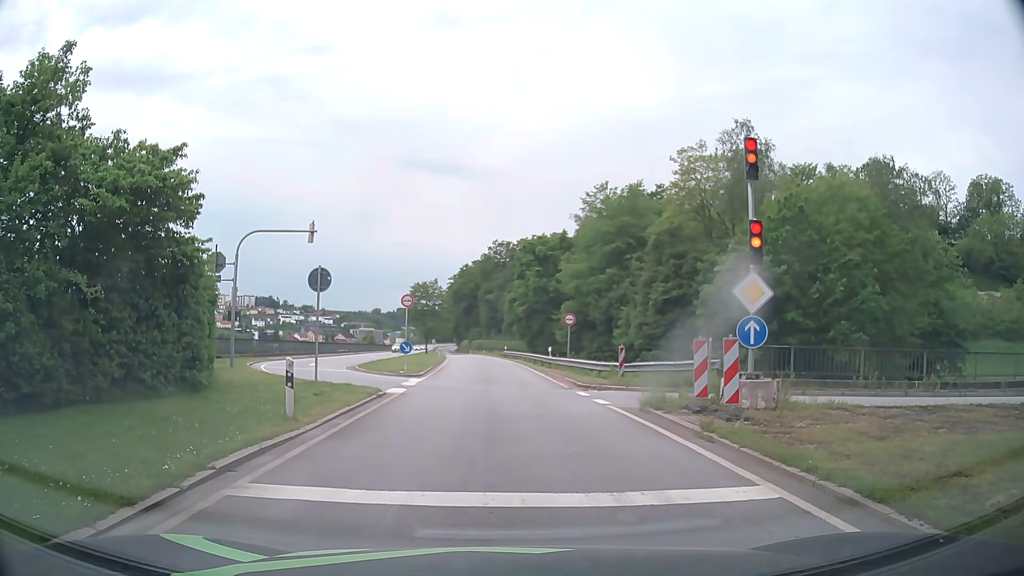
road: primary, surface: asphalt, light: Day
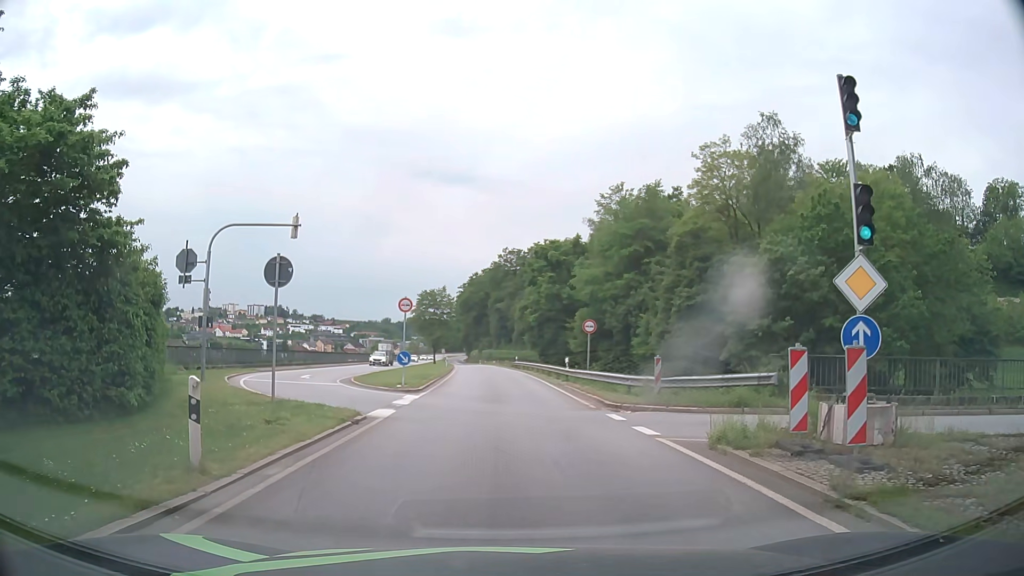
(+0.1, +4.2) m; +1°
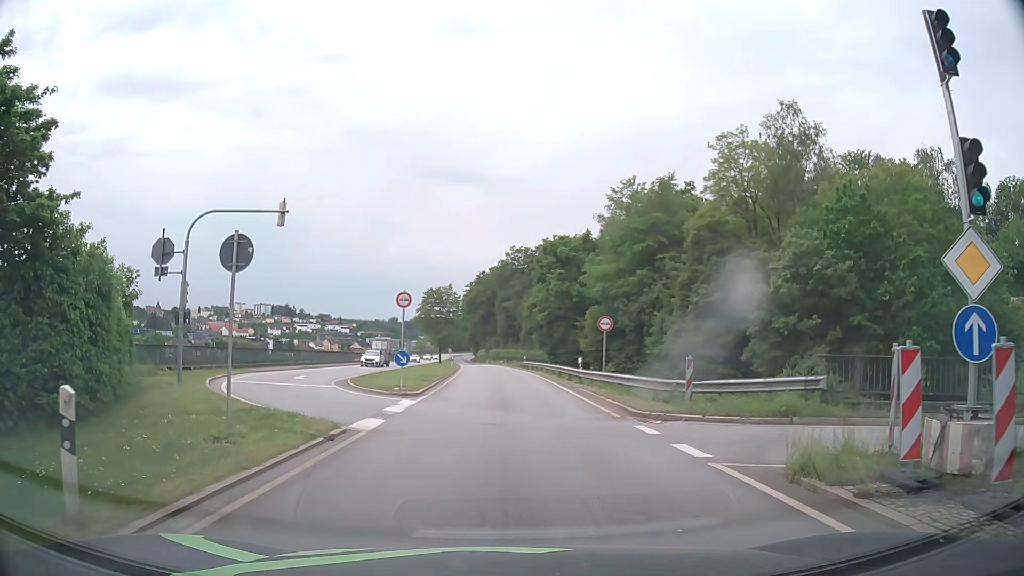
(0.0, +2.6) m; +1°
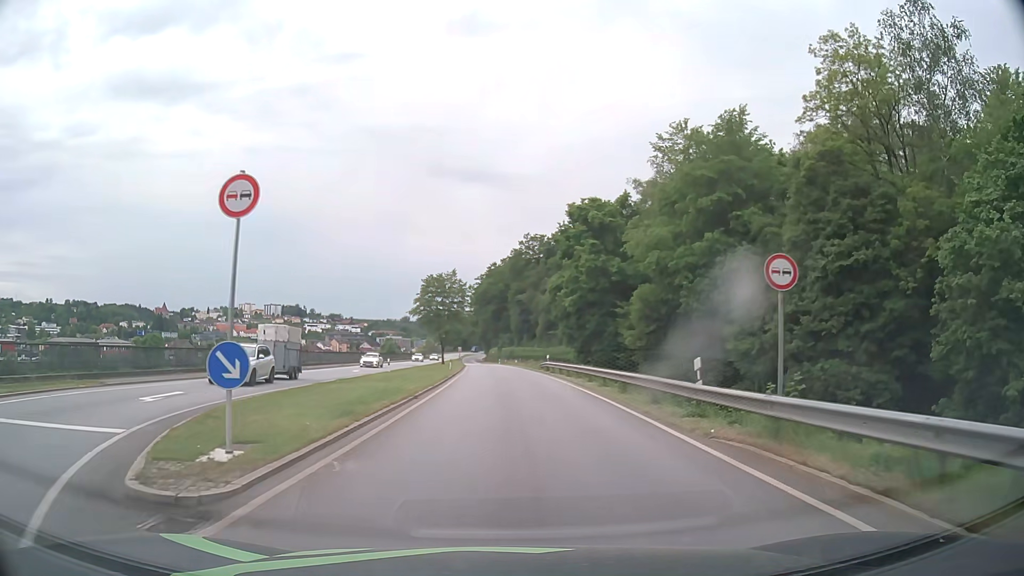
(-0.3, +17.6) m; -1°
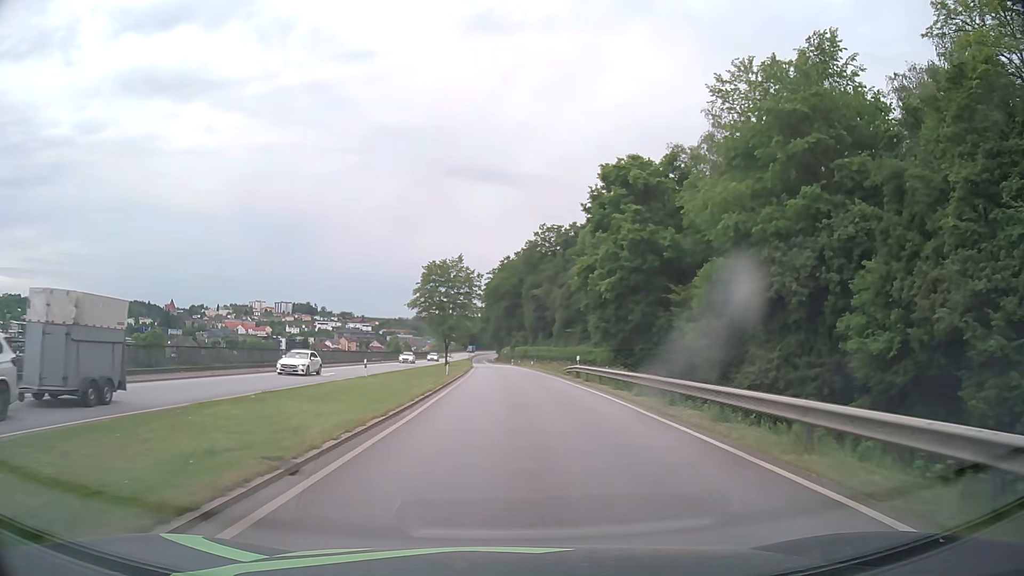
(-0.2, +12.9) m; -1°
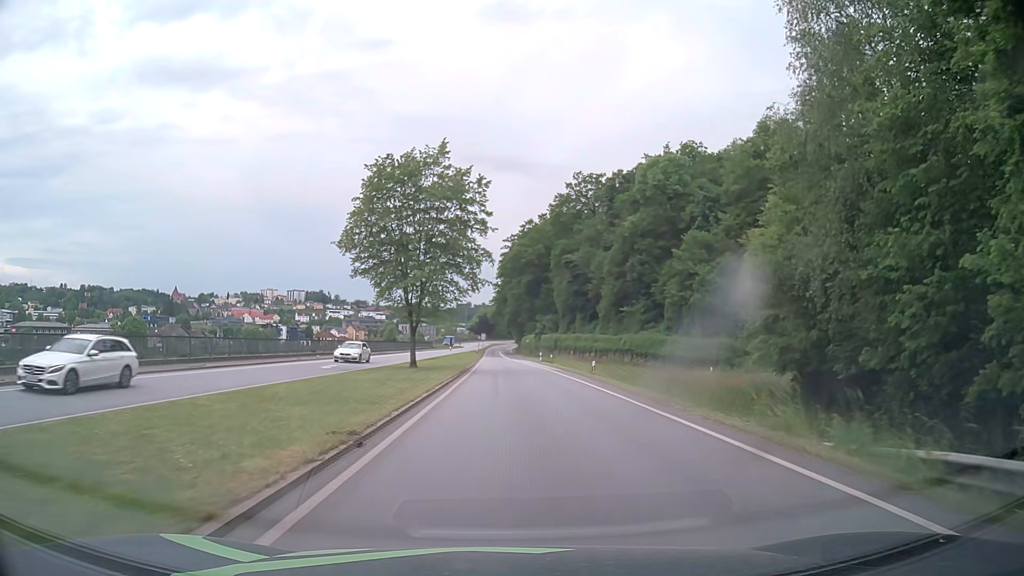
(-0.6, +39.3) m; -2°
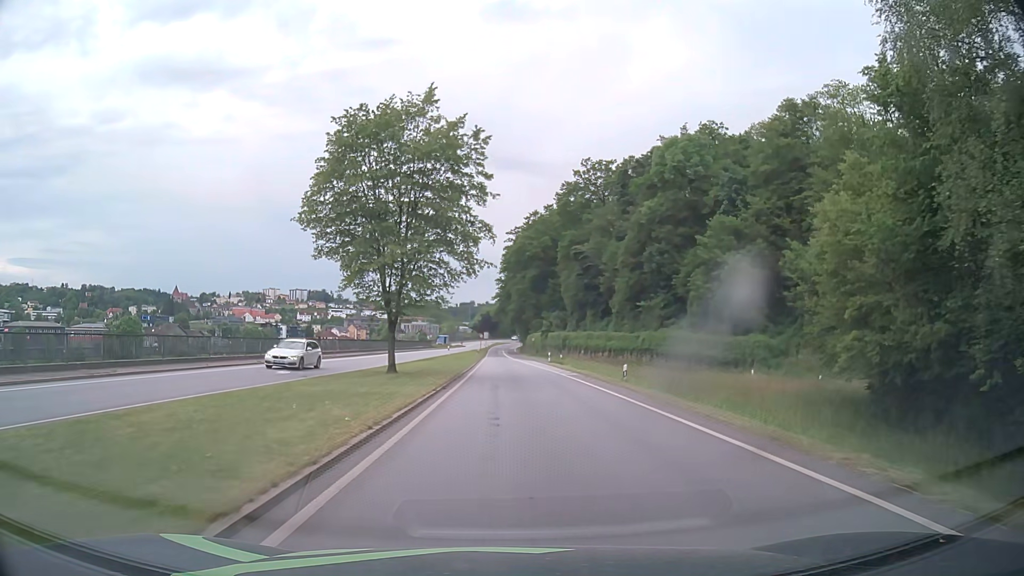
(0.0, +8.0) m; 0°
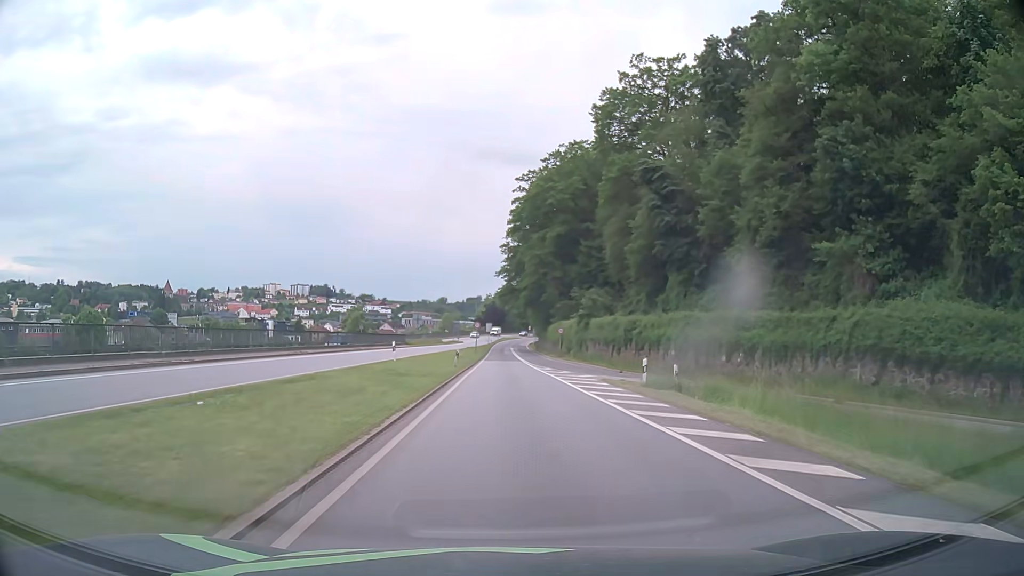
(-0.3, +40.4) m; -1°
(0, +10) (0, +20) (0, +30) (0, +40) (0, +50) (0, +60) (0, +70) (0, +80) (0, +90) (0, +100) m
